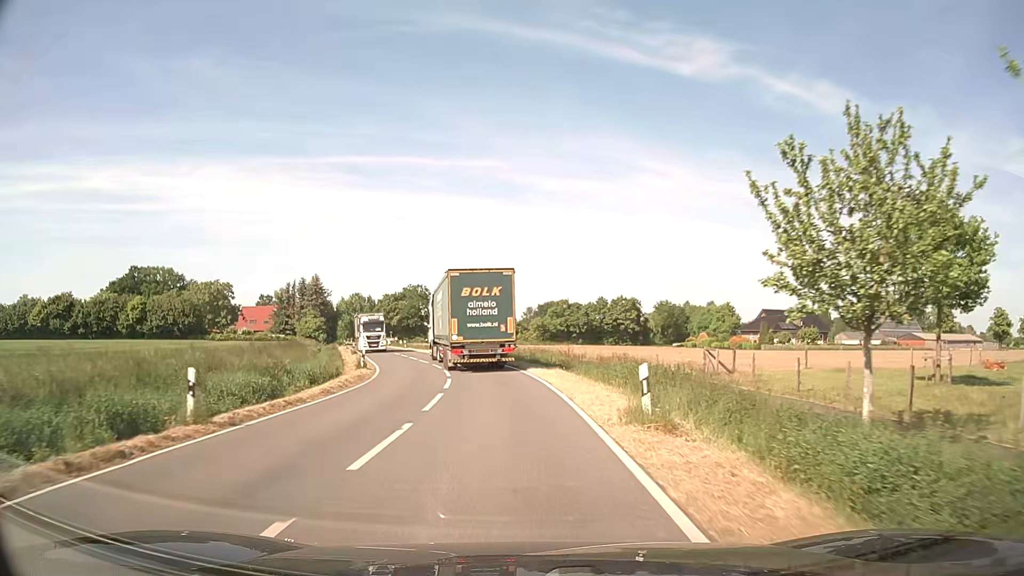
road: secondary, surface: asphalt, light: Day
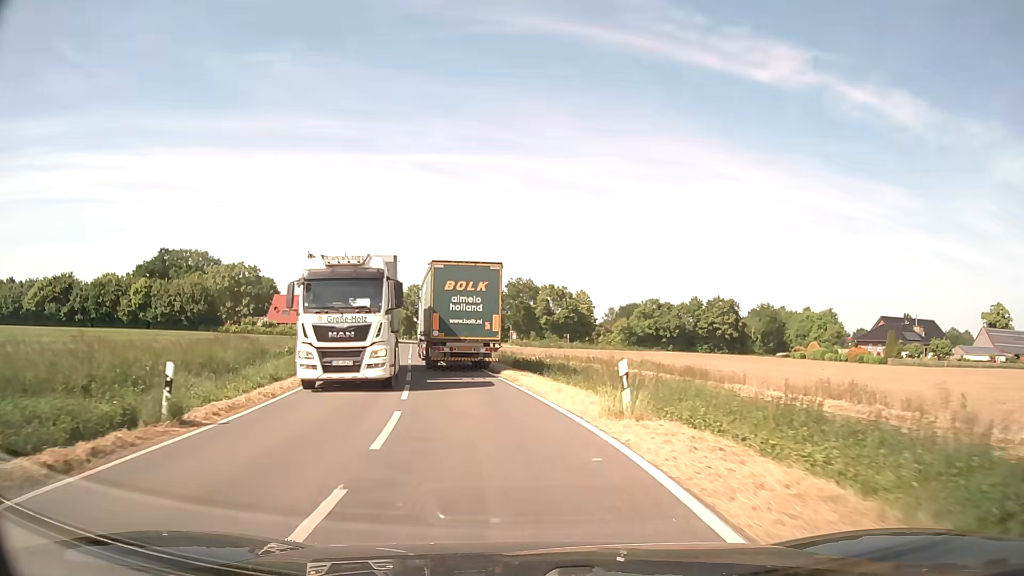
(-1.2, +23.3) m; -6°
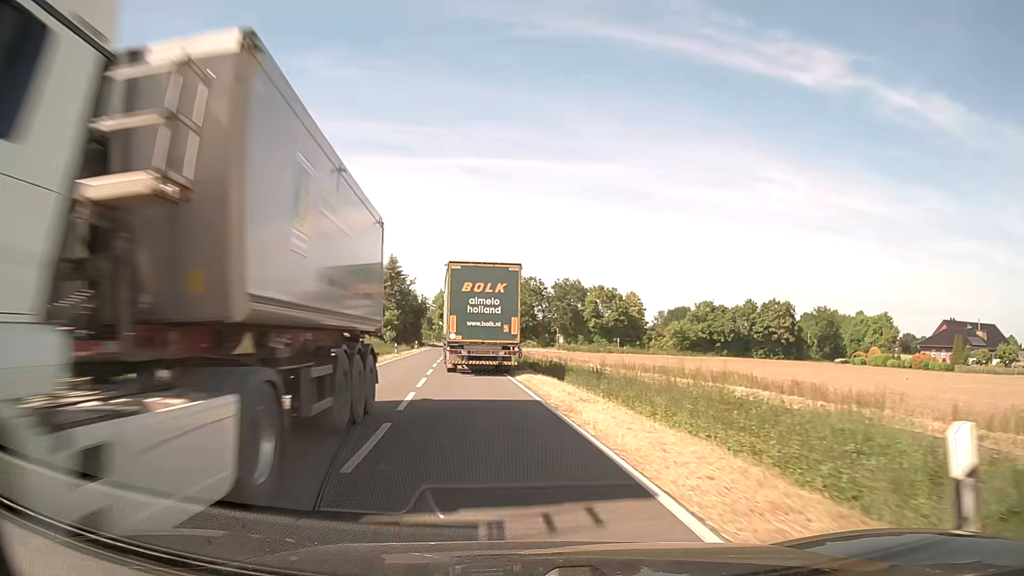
(-0.3, +7.8) m; -4°
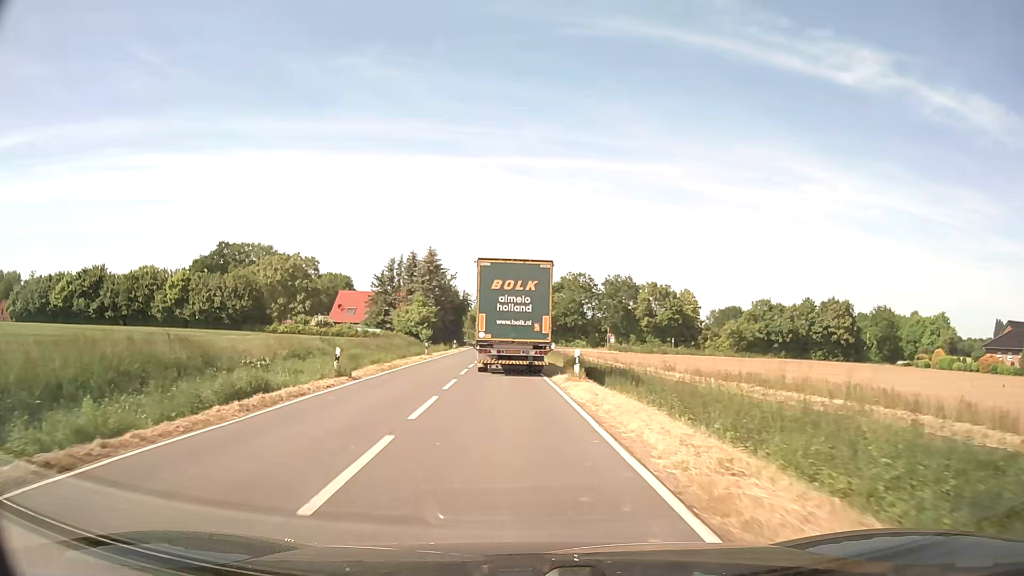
(-0.3, +7.7) m; -4°
